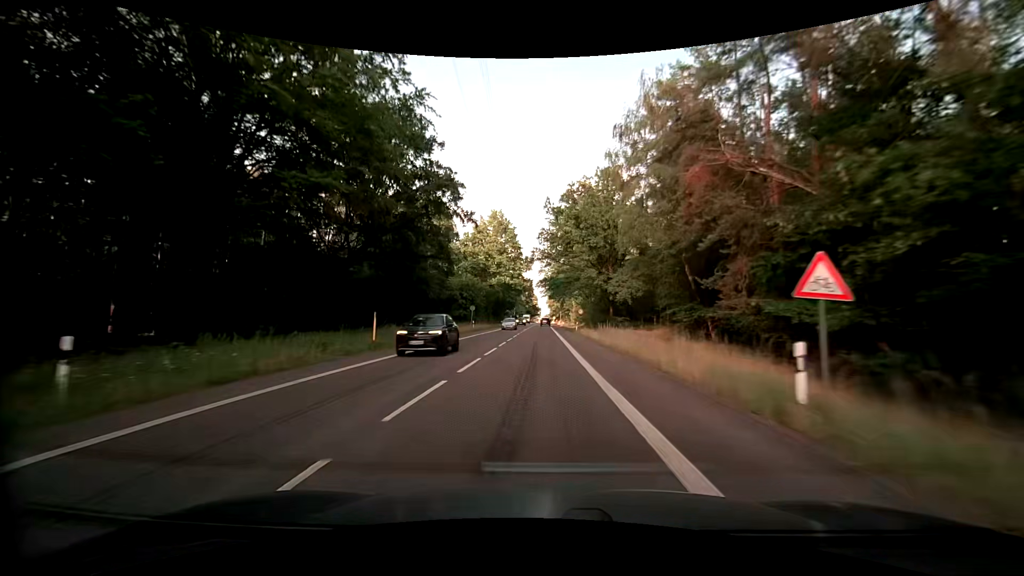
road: secondary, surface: asphalt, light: Day
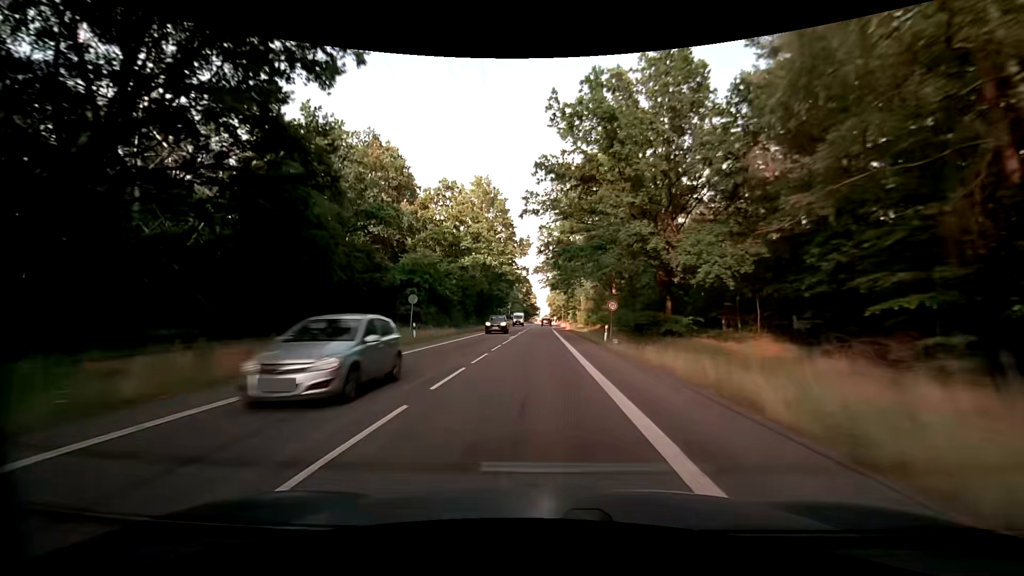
(+0.1, +26.4) m; 0°
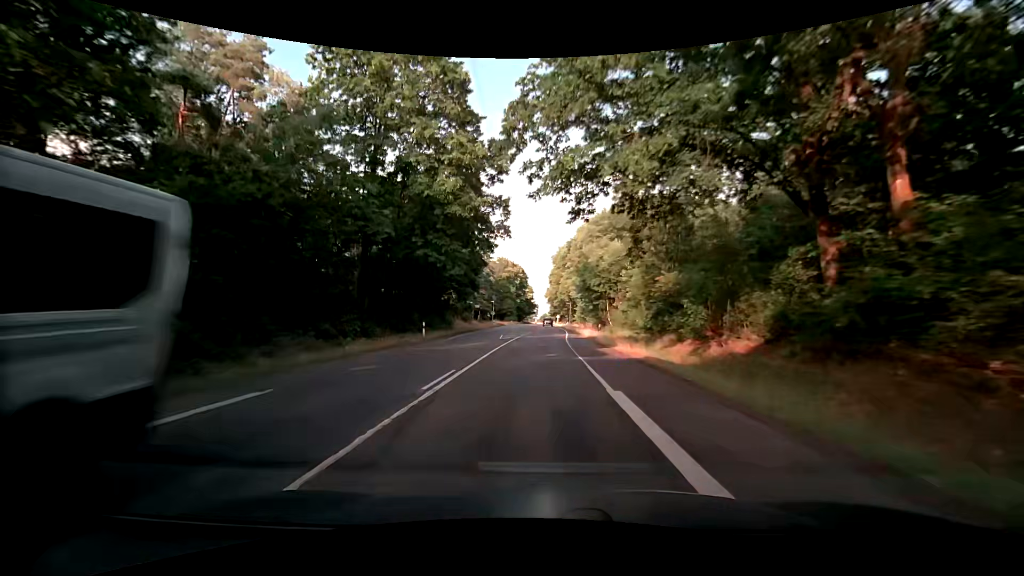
(+0.2, +48.5) m; 0°
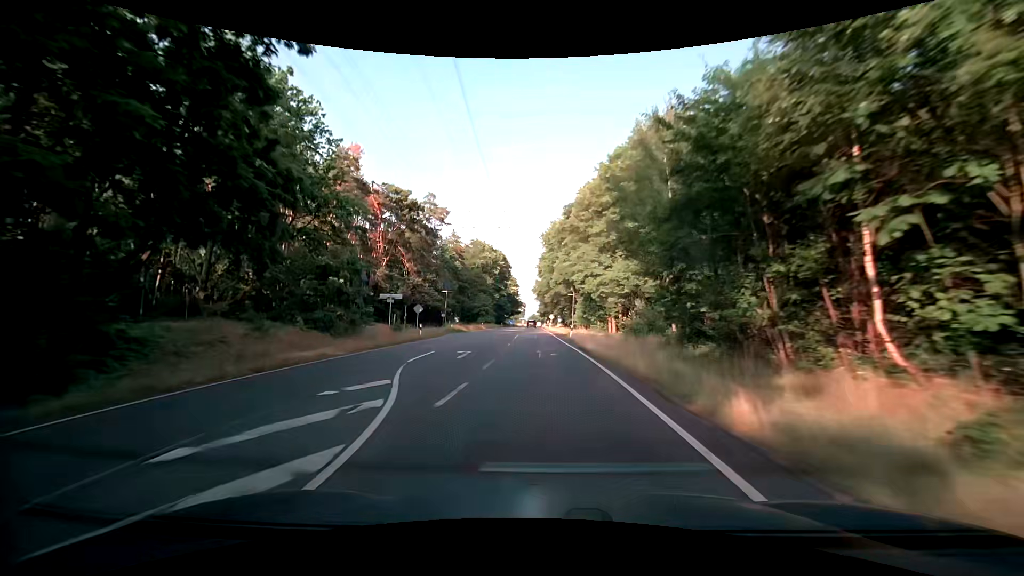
(+0.9, +44.4) m; +2°
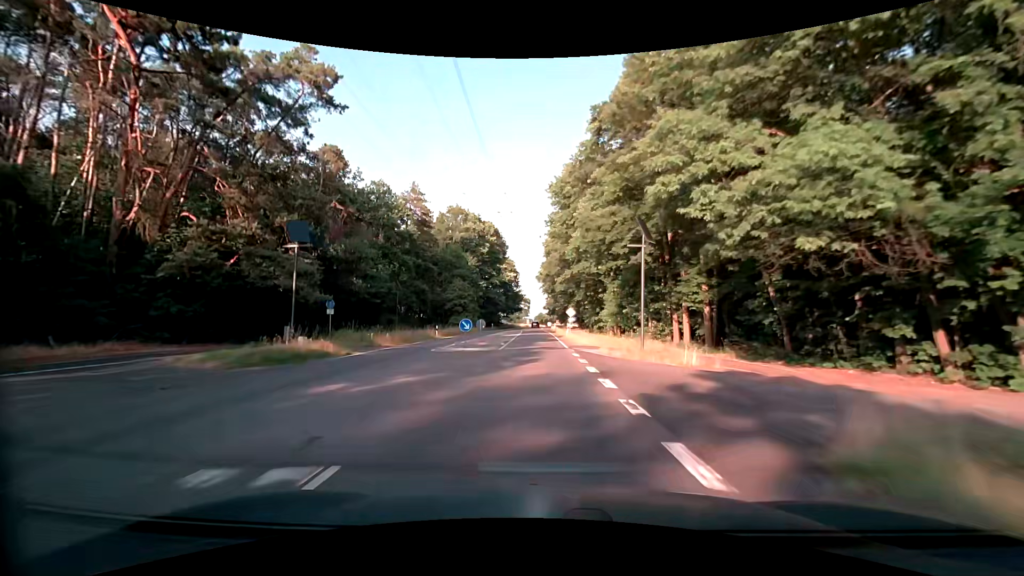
(-0.2, +43.2) m; -1°
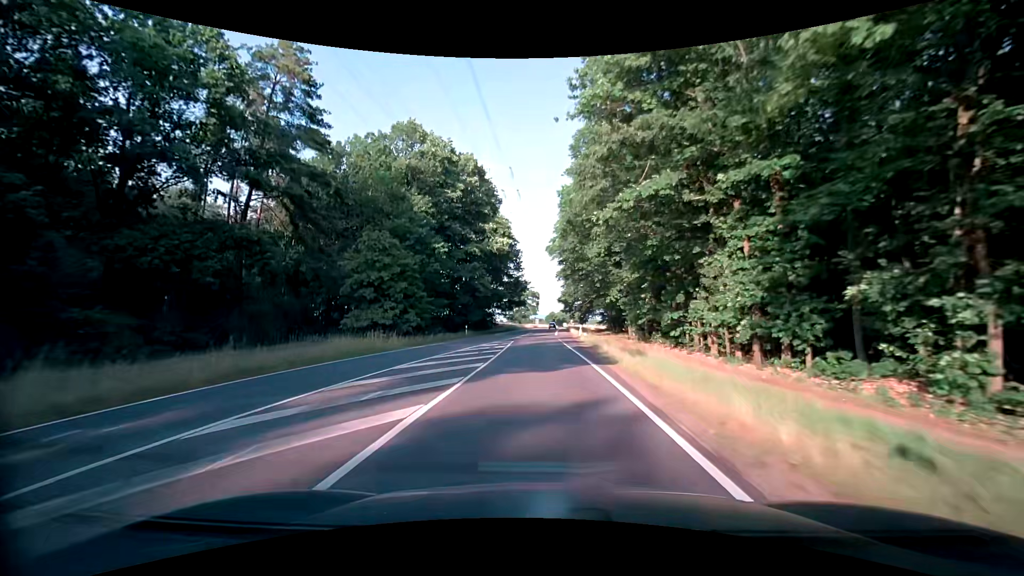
(-0.3, +43.3) m; -1°
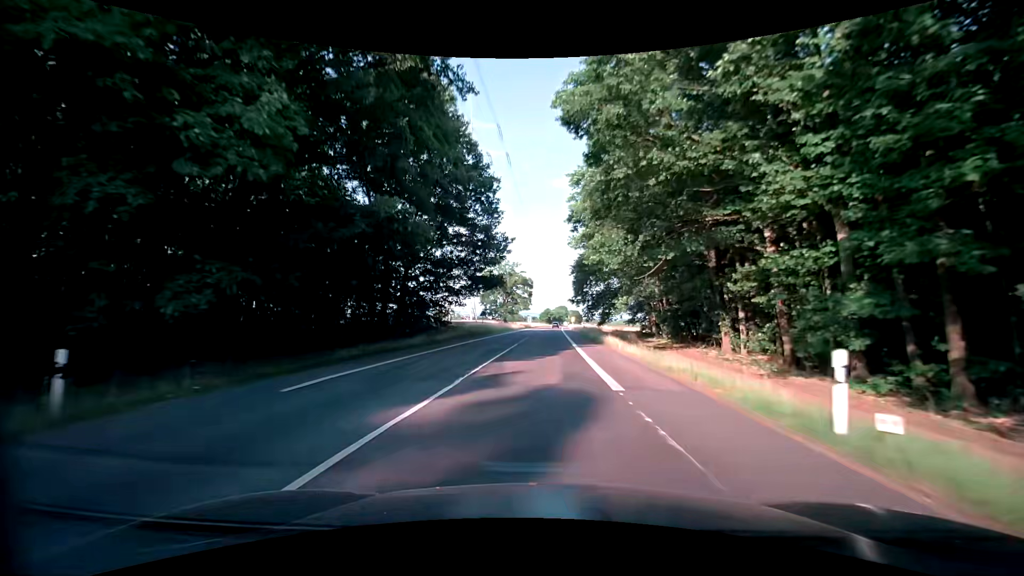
(-0.4, +44.9) m; 0°
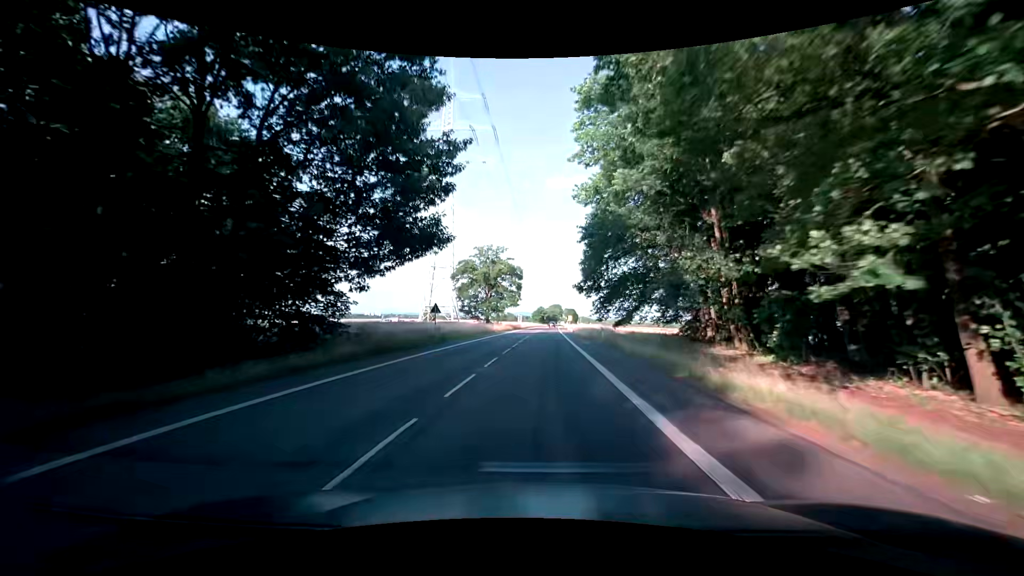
(+0.2, +23.2) m; +1°
(0, +10) (0, +20) (0, +30) (0, +40) (0, +50) (+1, +60) (+1, +70) (+1, +80) (+1, +90) (+2, +100) m
